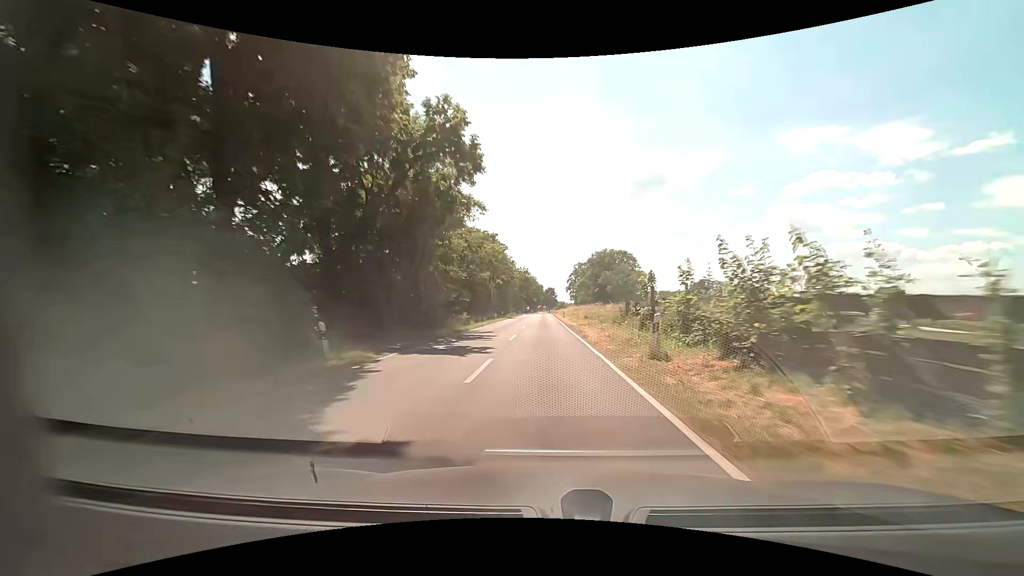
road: tertiary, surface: asphalt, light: Day
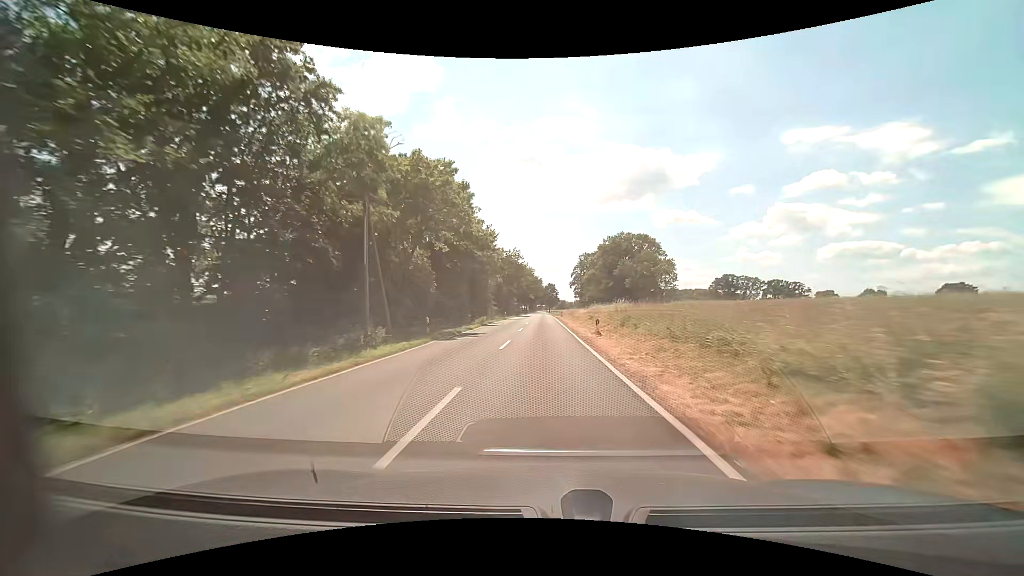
(0.0, +40.7) m; 0°
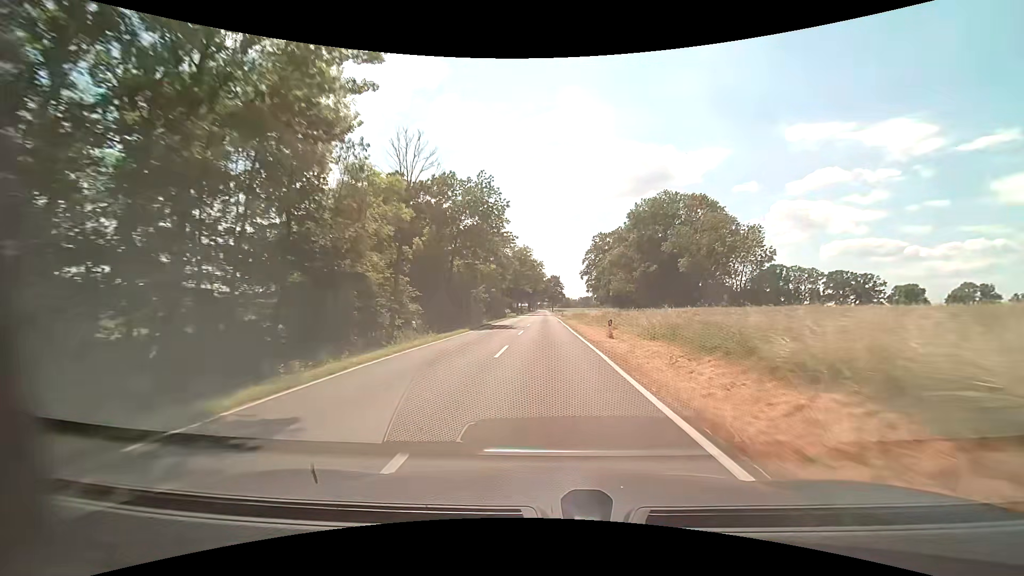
(0.0, +52.2) m; 0°
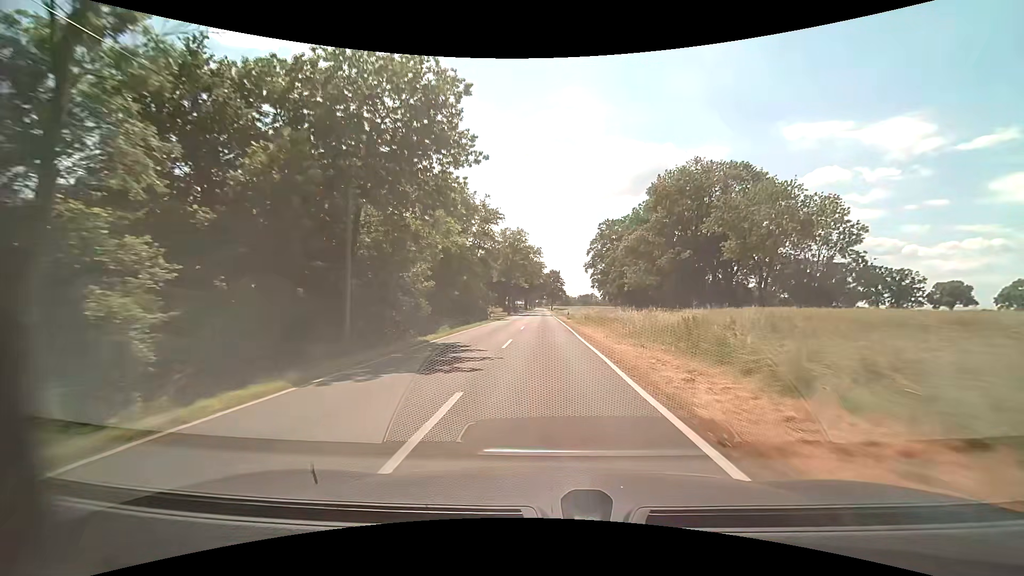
(0.0, +20.9) m; 0°
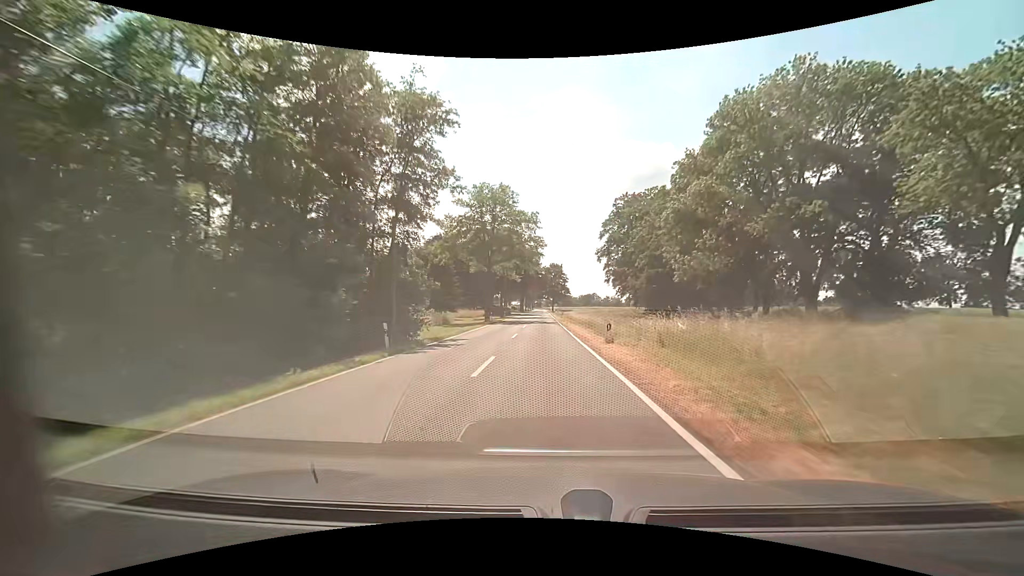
(+0.1, +31.5) m; 0°
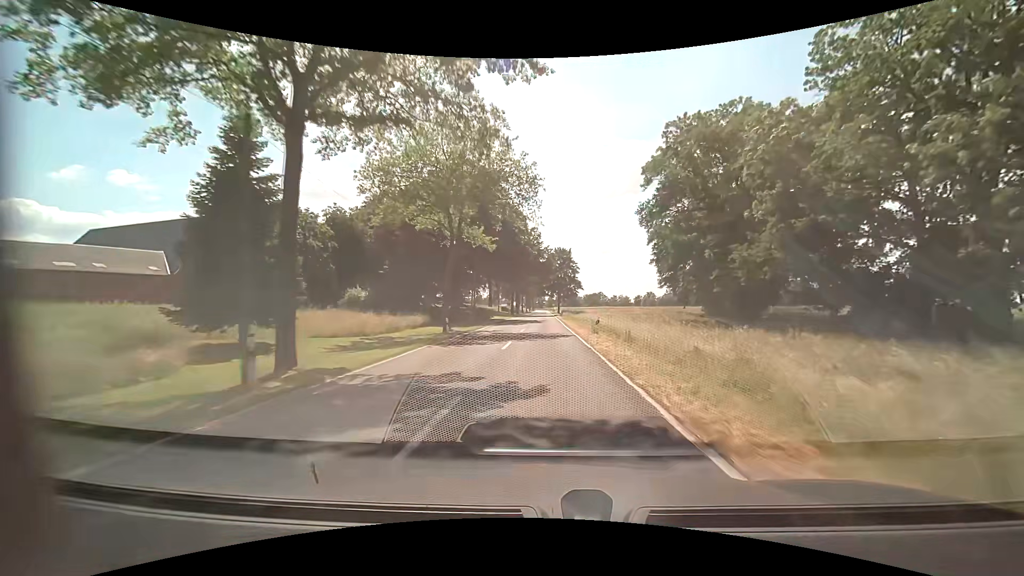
(-0.2, +42.3) m; 0°
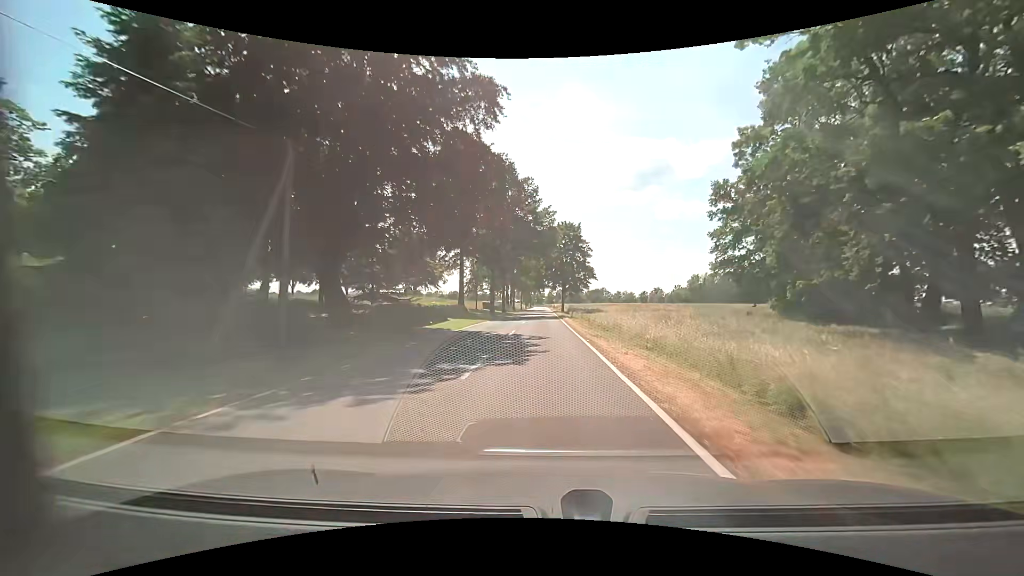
(+0.1, +31.9) m; 0°
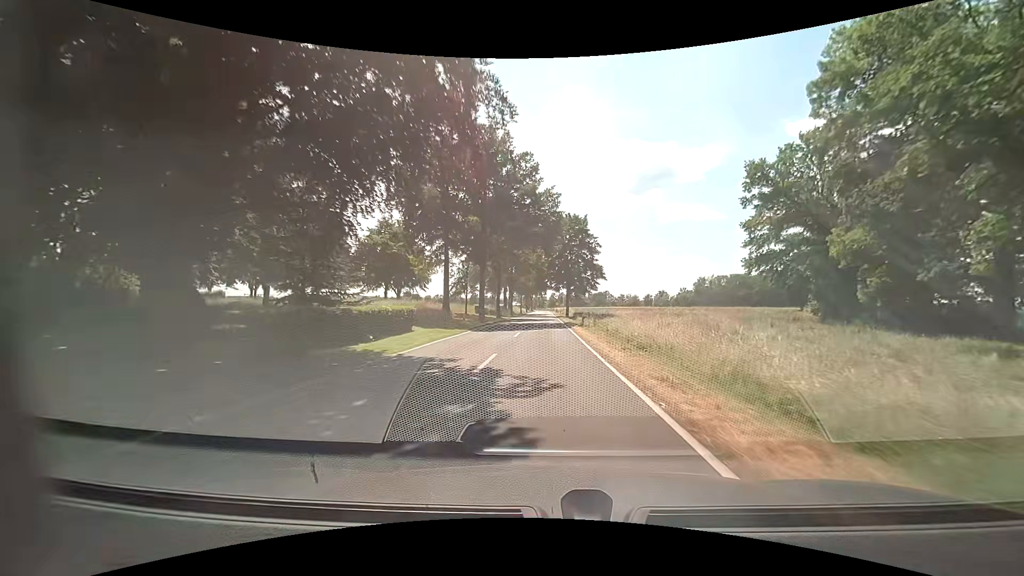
(0.0, +10.7) m; 0°
(0, +10) (0, +20) (0, +30) (0, +40) (0, +50) (0, +60) (0, +70) (0, +80) (0, +90) (0, +100) m
